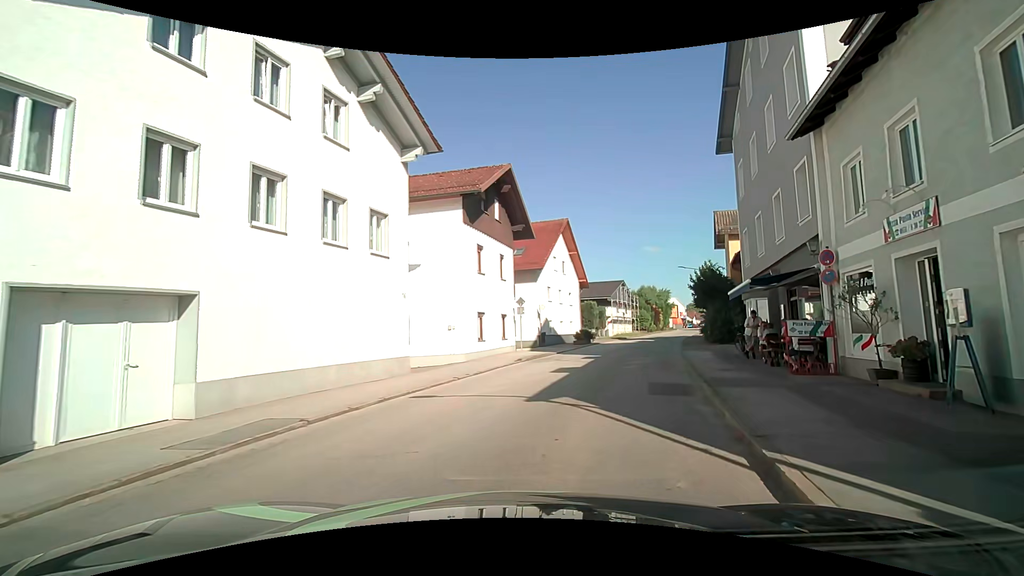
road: unclassified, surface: asphalt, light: Day
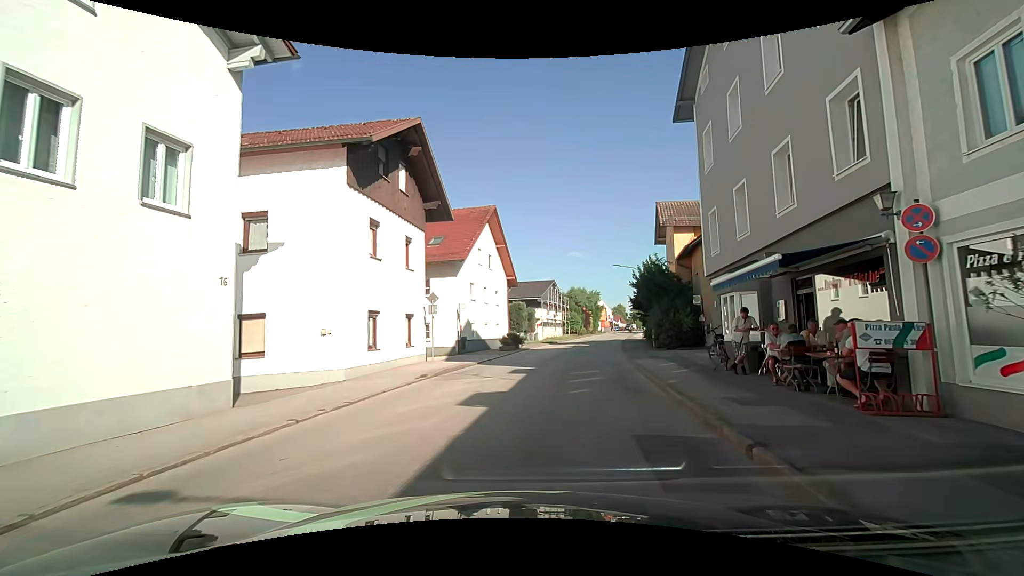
(+0.6, +5.8) m; +10°
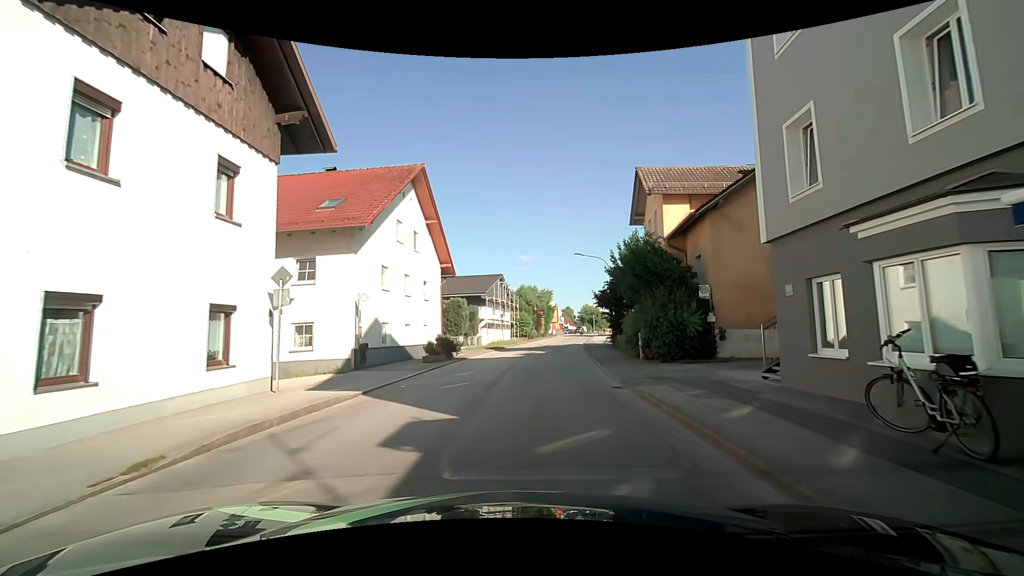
(+0.7, +9.6) m; +8°
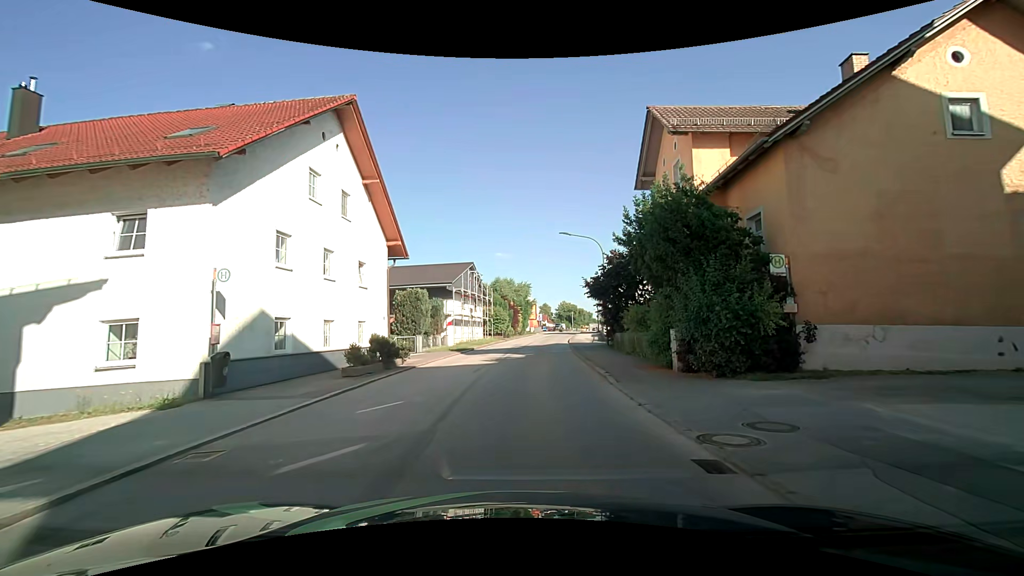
(+0.1, +7.8) m; +2°
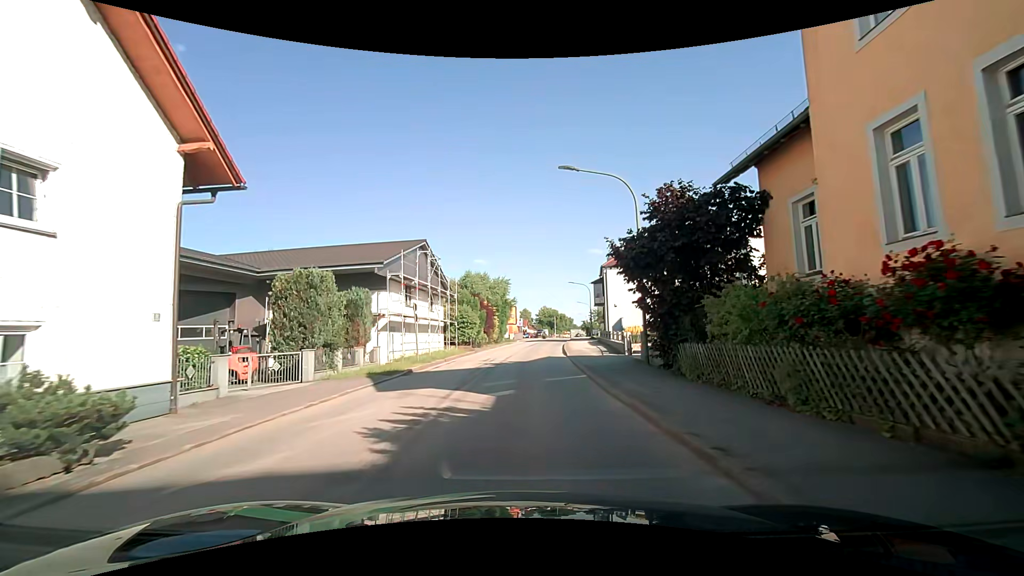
(+0.3, +14.3) m; +2°
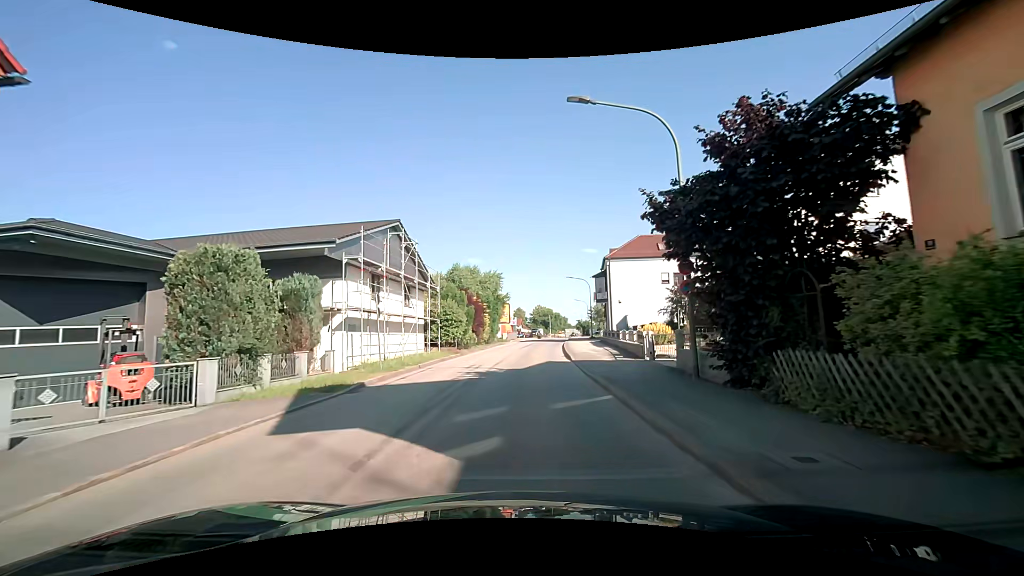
(0.0, +5.5) m; +1°
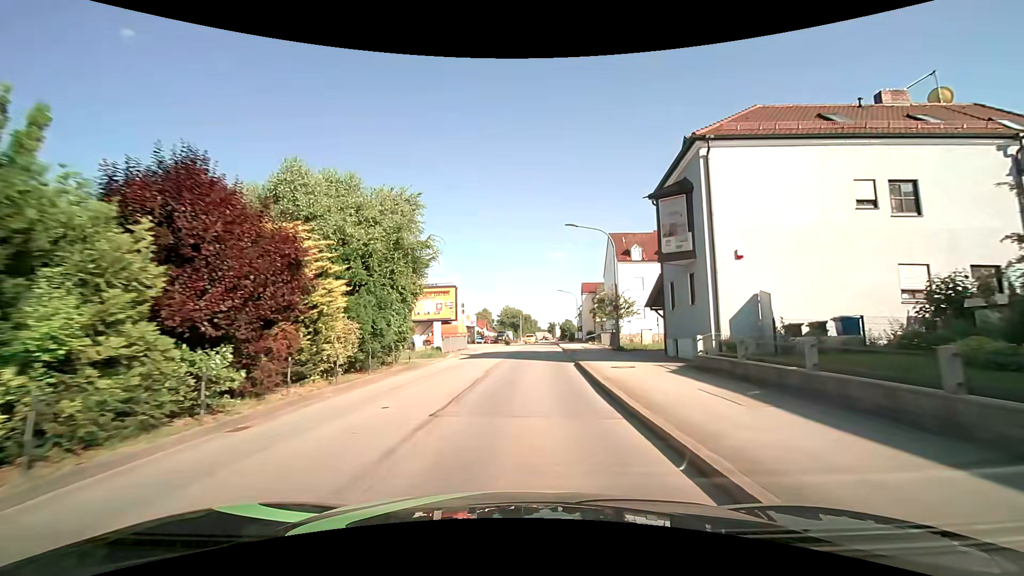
(+0.9, +31.0) m; +3°
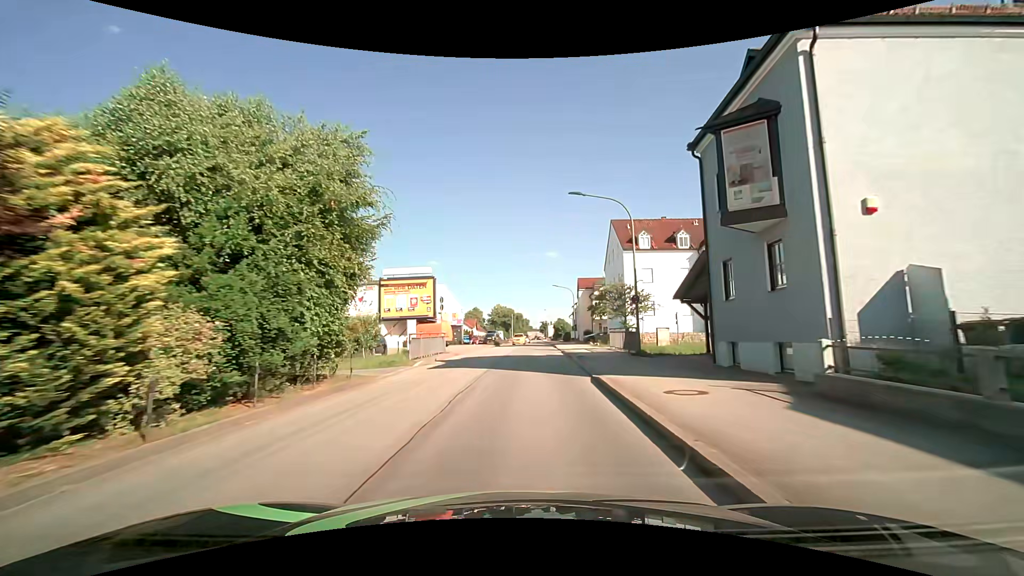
(0.0, +6.7) m; +1°
(0, +10) (+1, +20) (+1, +30) (+1, +40) (+2, +50) (+2, +60) (+3, +70) (+3, +80) (+4, +90) (+4, +100) m
